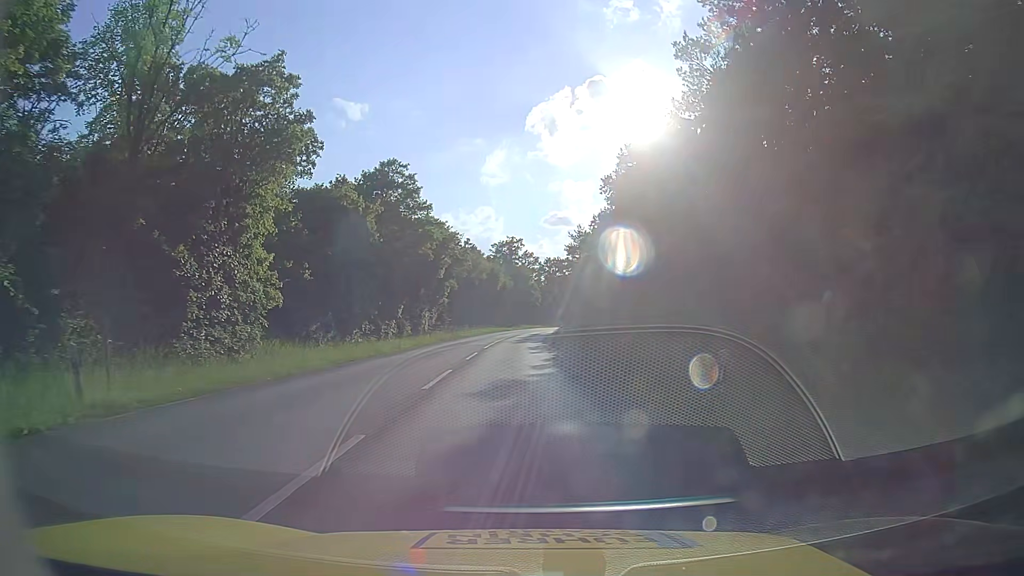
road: tertiary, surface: asphalt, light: Day
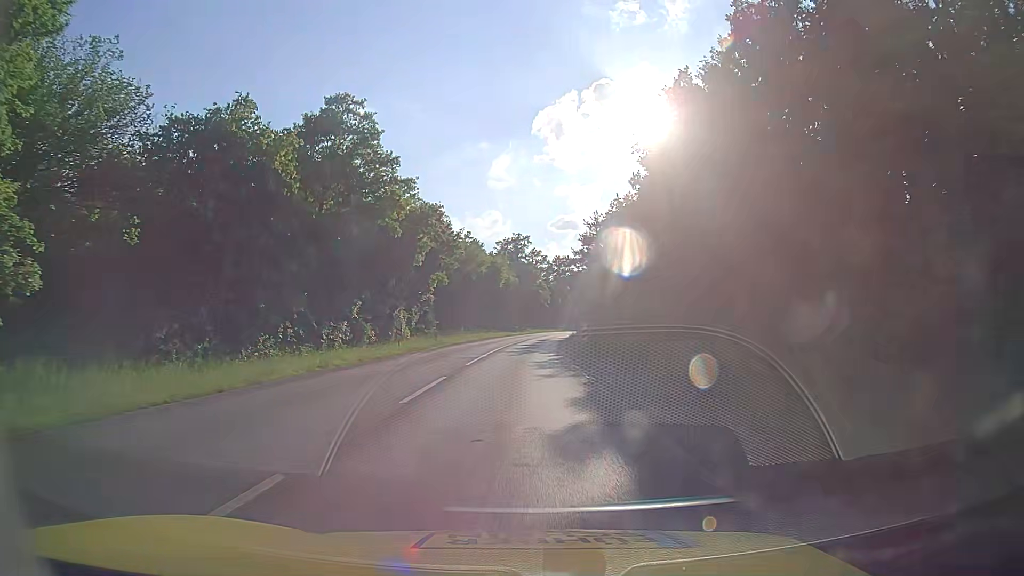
(+0.1, +14.5) m; 0°
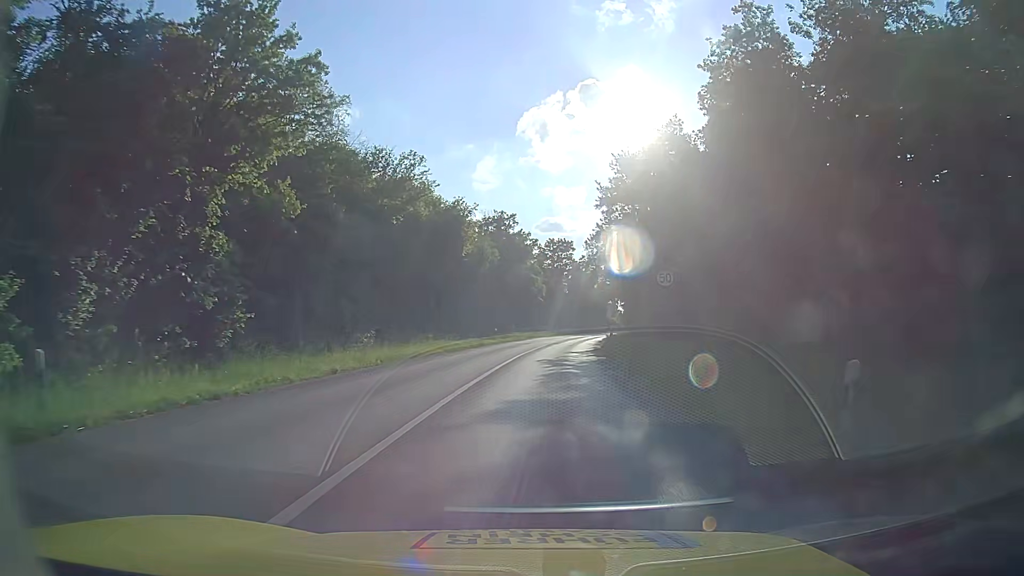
(0.0, +37.8) m; +1°
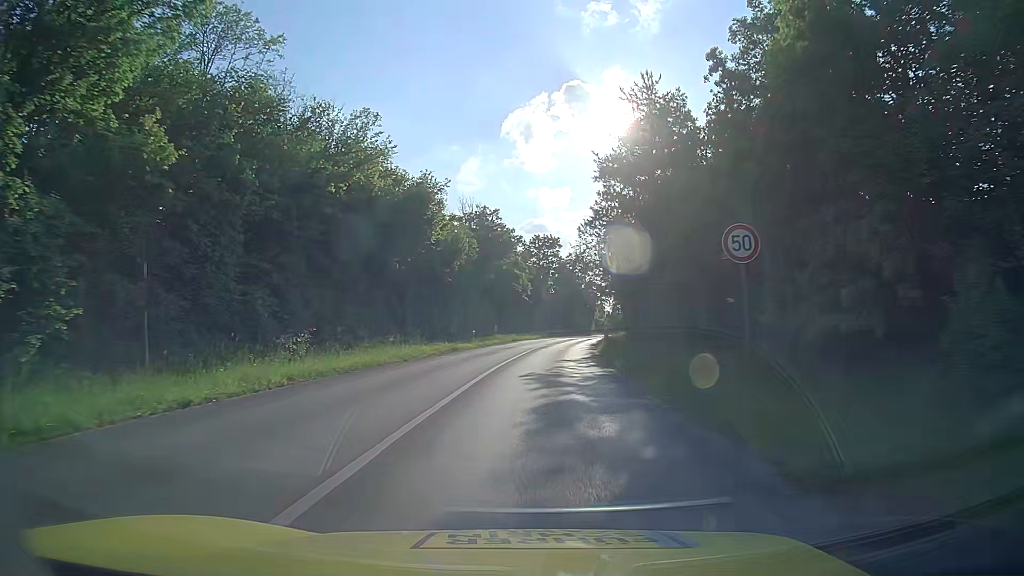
(+0.1, +7.7) m; +2°
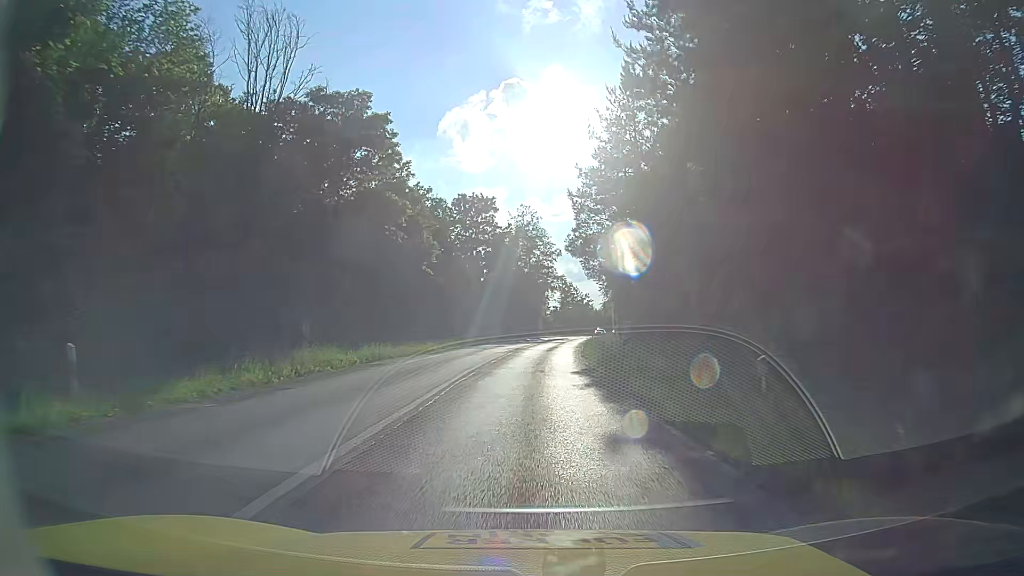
(+1.7, +38.8) m; +6°
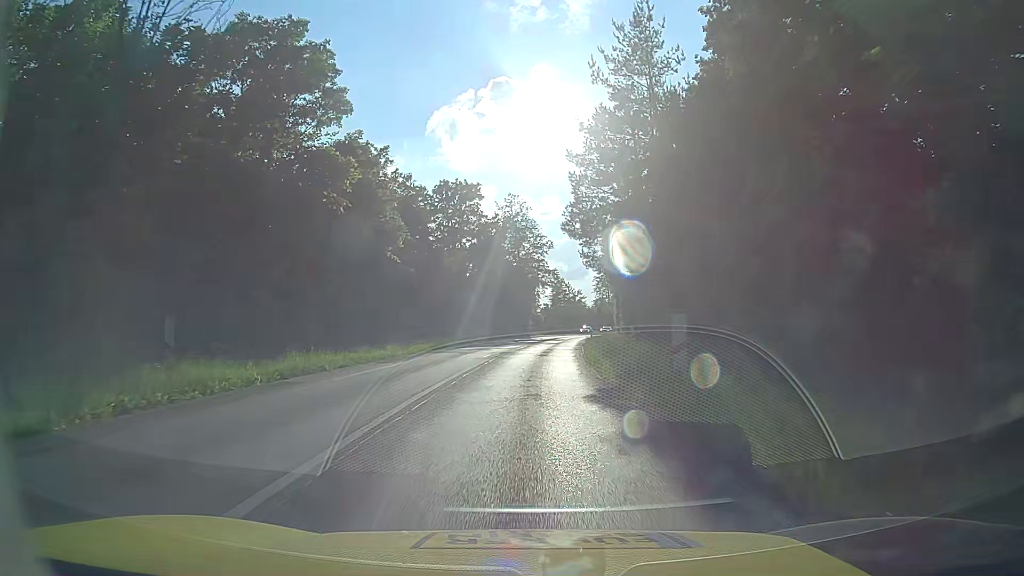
(0.0, +7.9) m; +1°
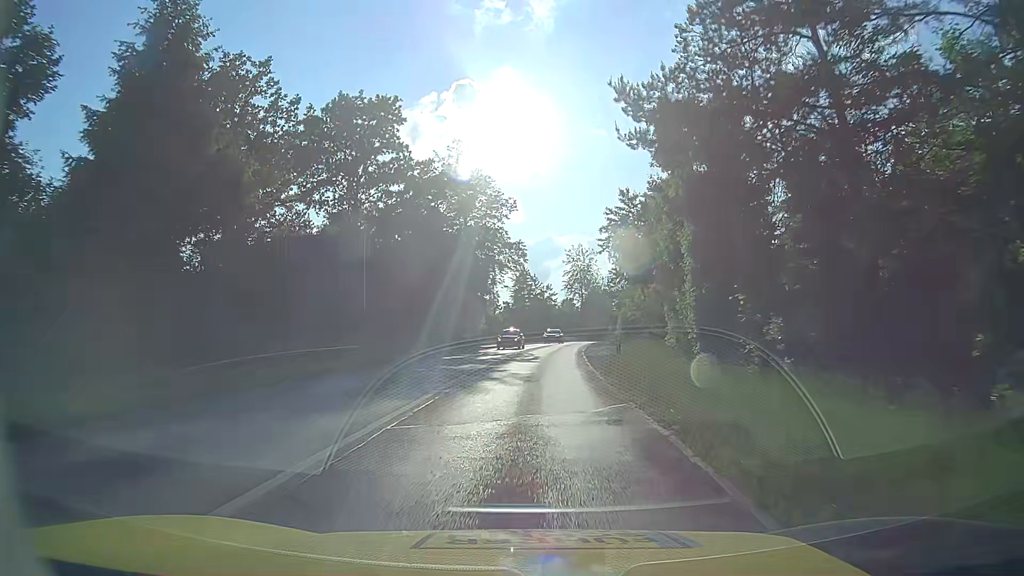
(+0.8, +31.9) m; +3°
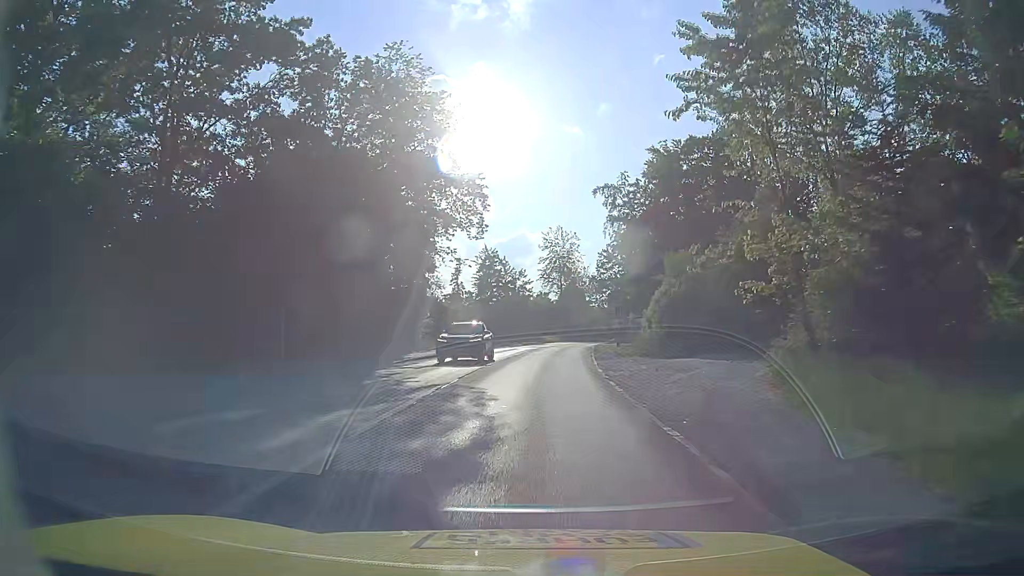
(+0.5, +24.1) m; +3°
(0, +10) (0, +20) (+1, +30) (+2, +40) (+3, +50) (+4, +60) (+5, +70) (+7, +80) (+9, +89) (+11, +99) m
